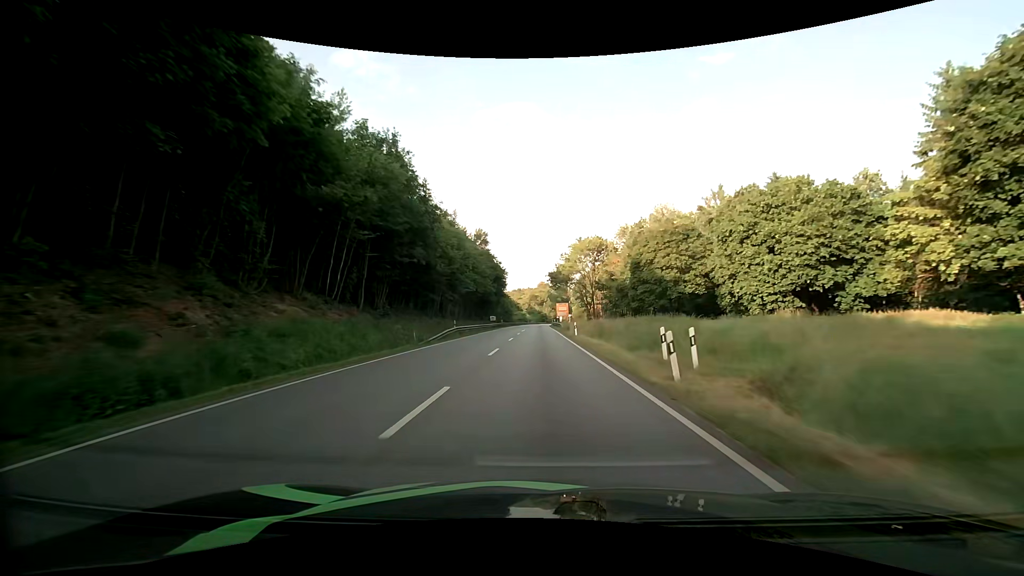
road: primary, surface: asphalt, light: Day
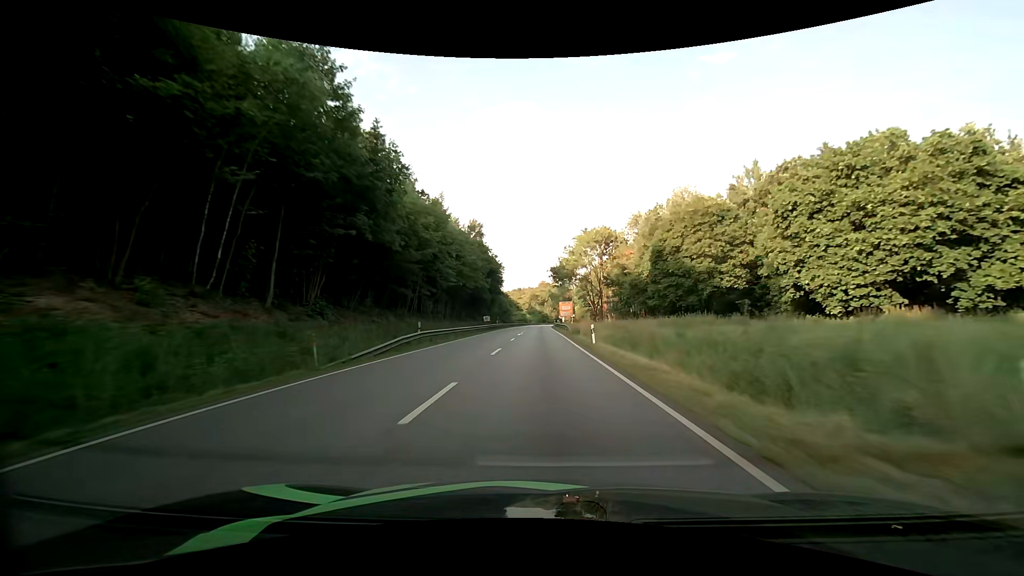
(0.0, +11.4) m; 0°
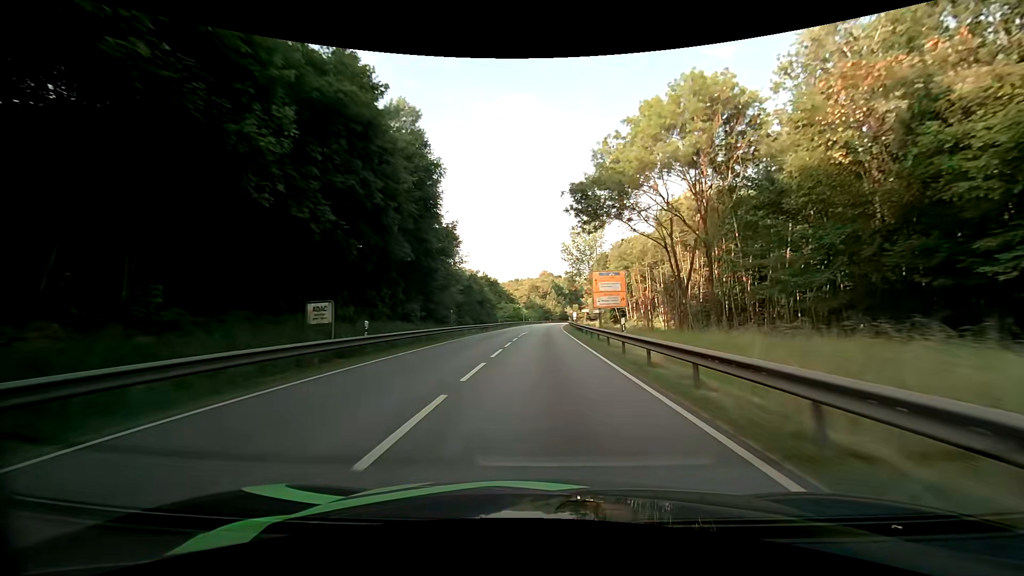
(+0.1, +56.8) m; 0°
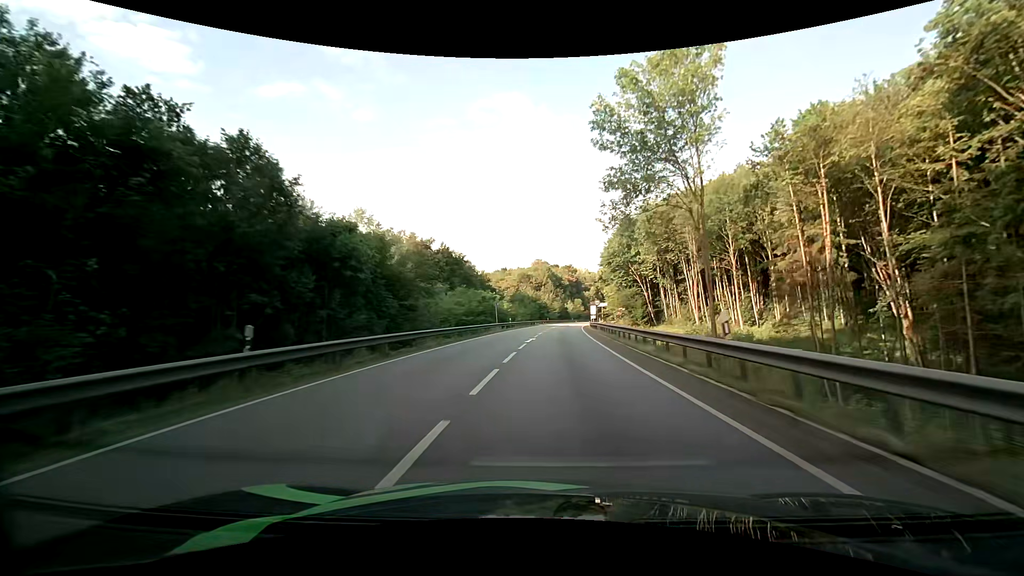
(+0.2, +56.2) m; 0°
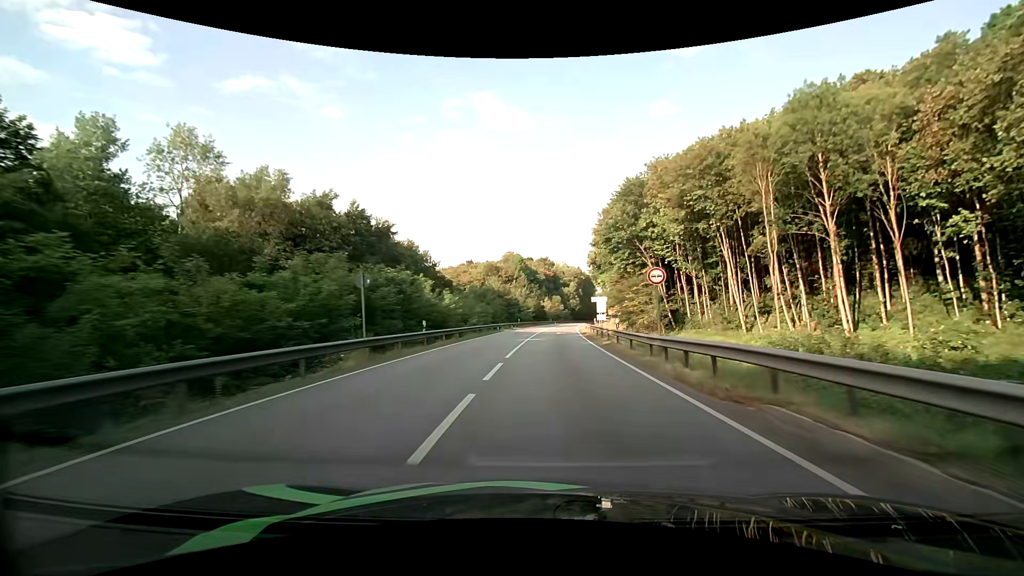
(+1.0, +33.7) m; +3°
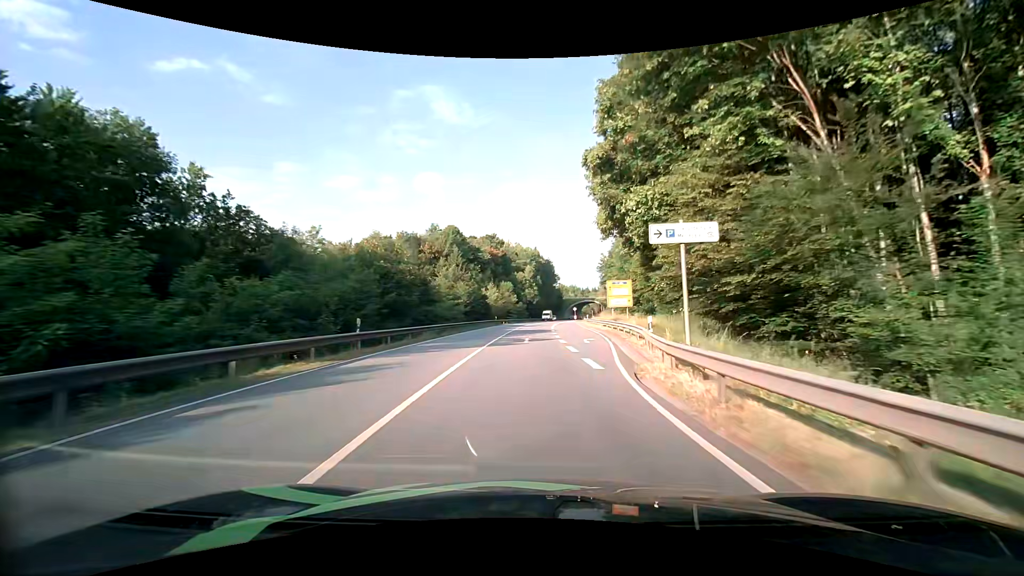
(+1.9, +52.7) m; +5°
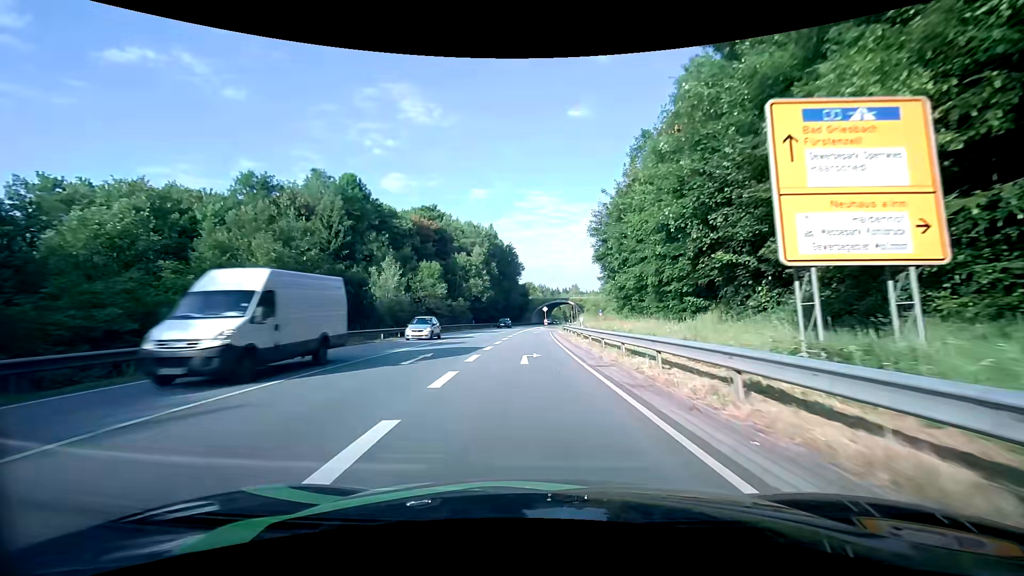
(+2.8, +44.8) m; +4°
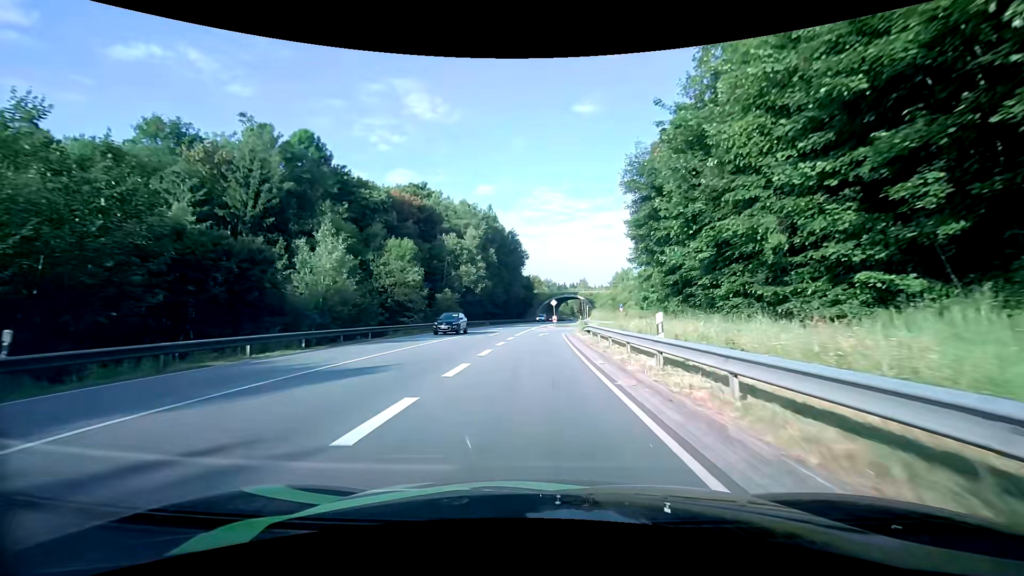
(-0.3, +16.2) m; -1°
(0, +10) (0, +20) (0, +30) (+1, +40) (+3, +50) (+9, +58) (+17, +63) (+27, +65) (+37, +67) (+46, +71) m
